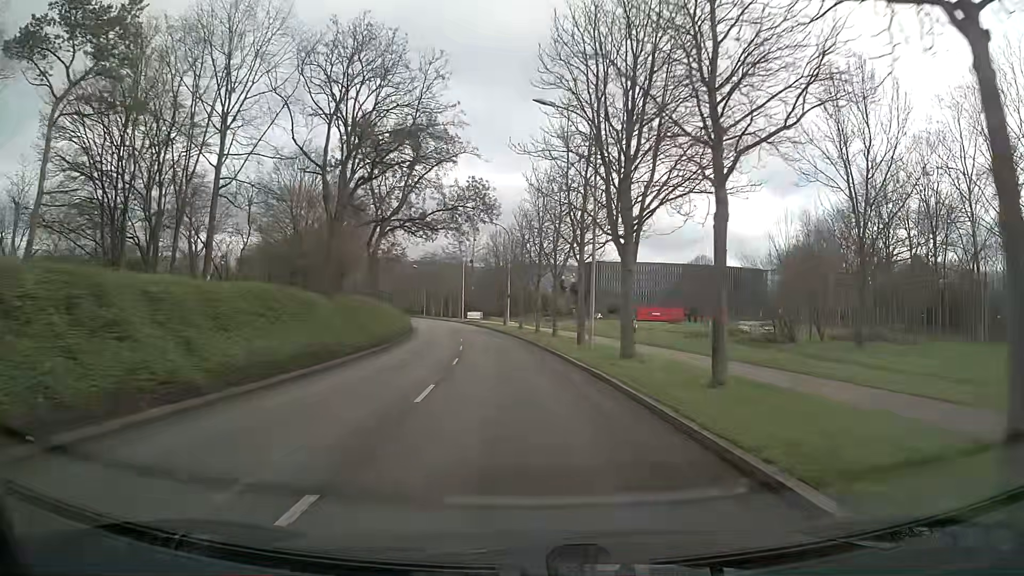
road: tertiary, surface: asphalt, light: Day
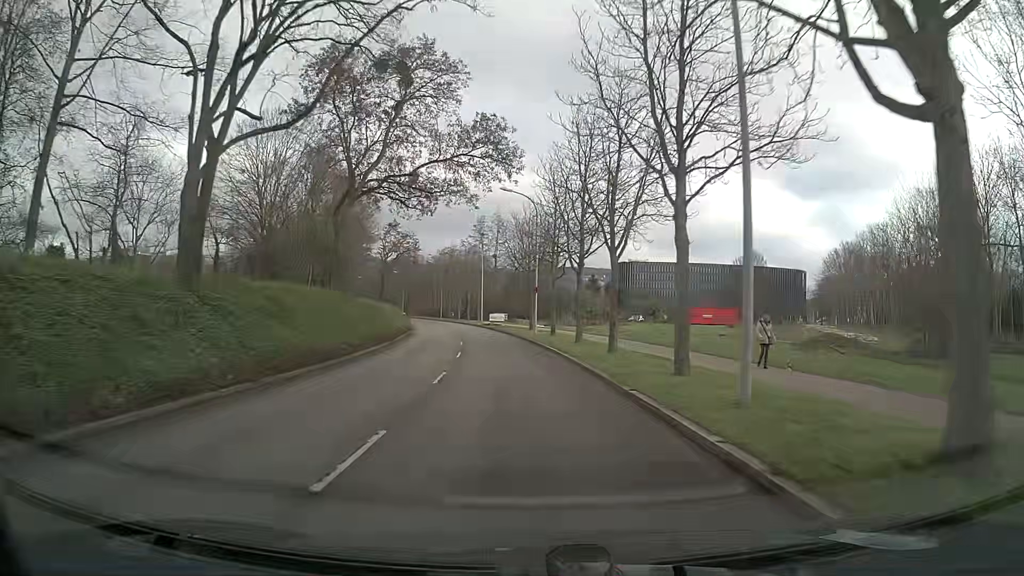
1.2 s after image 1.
(-0.5, +15.0) m; -2°
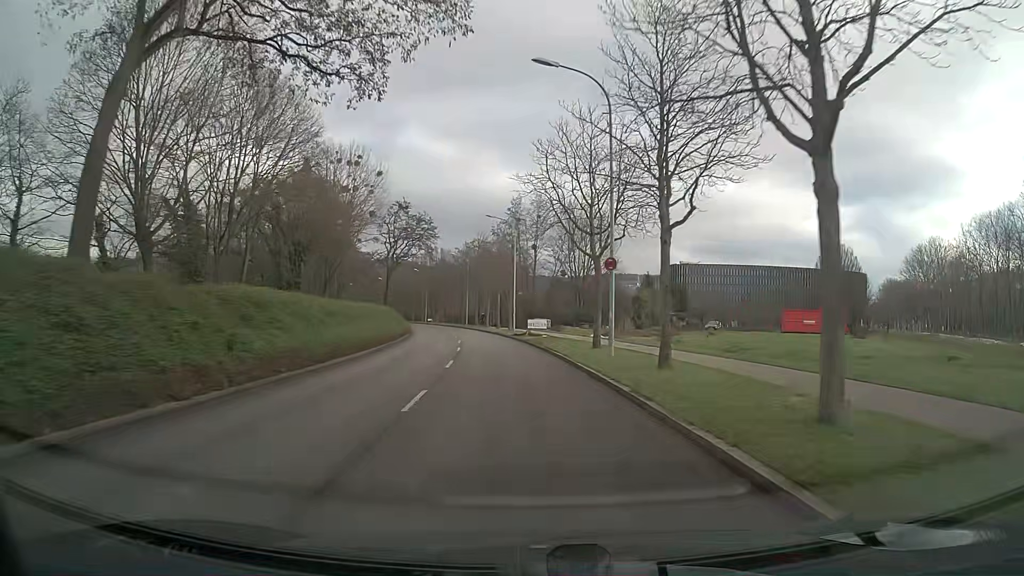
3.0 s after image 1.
(-0.9, +22.4) m; -4°
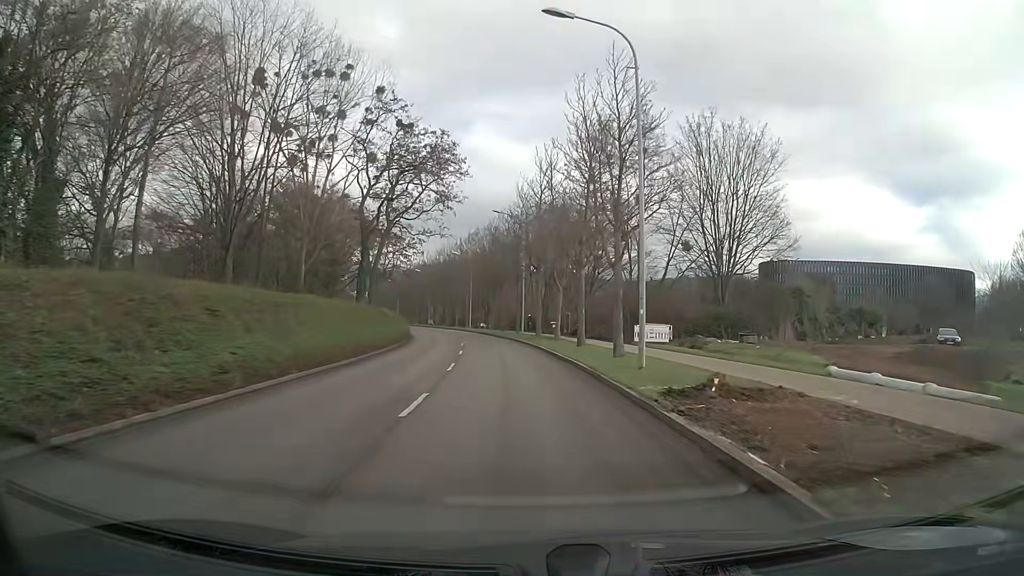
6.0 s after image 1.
(-2.1, +36.4) m; -6°
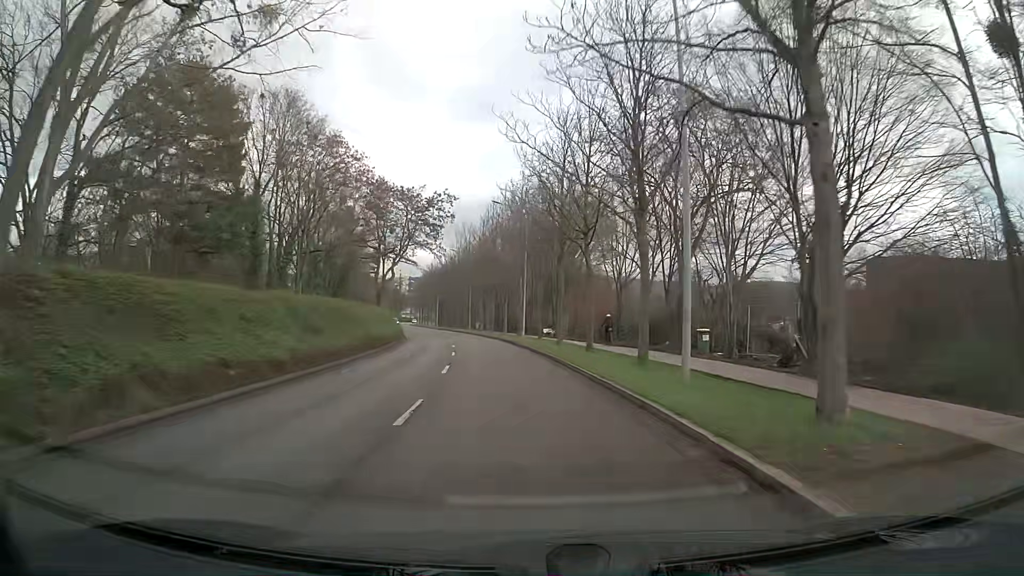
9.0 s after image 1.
(-1.9, +36.8) m; -5°
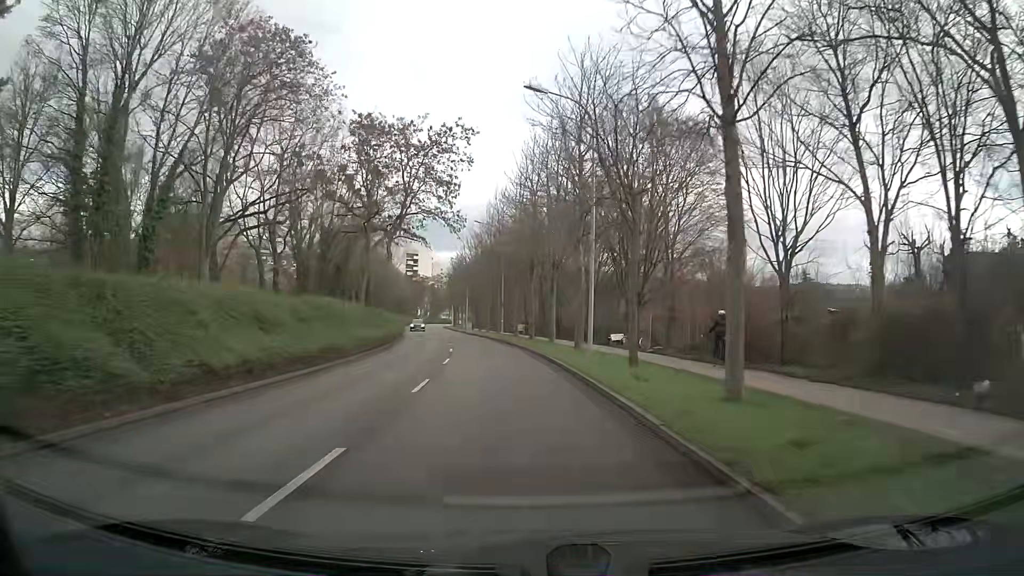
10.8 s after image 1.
(-0.9, +22.7) m; -4°
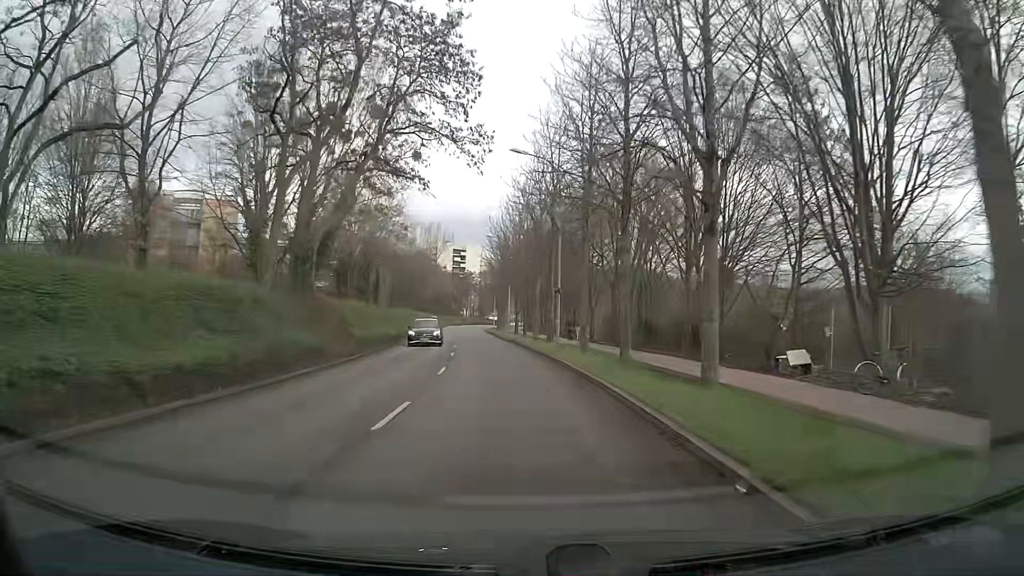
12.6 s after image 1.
(-1.1, +23.0) m; -5°
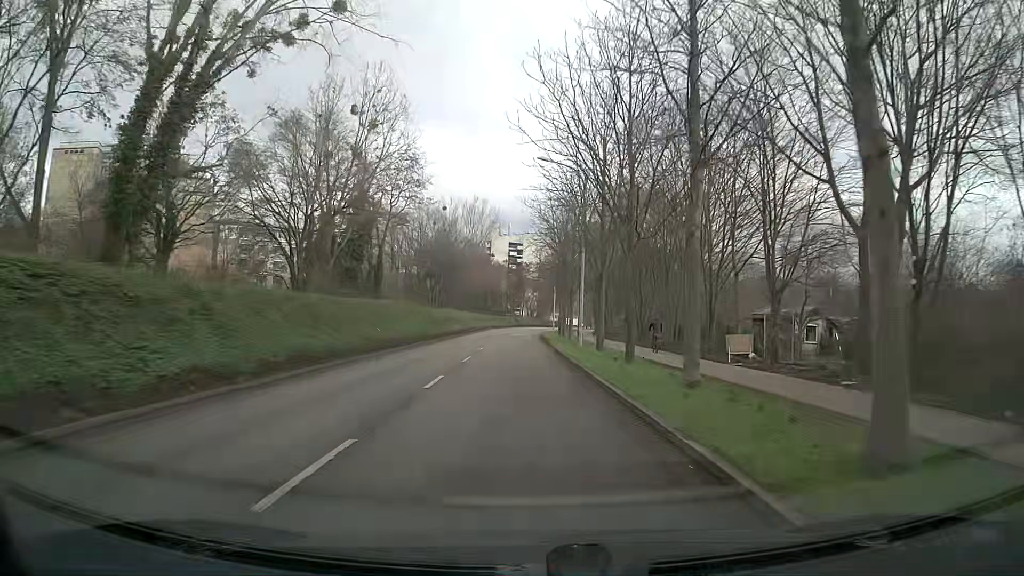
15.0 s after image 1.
(-1.5, +30.9) m; -6°
(0, +10) (0, +20) (0, +30) (0, +40) (0, +50) (0, +60) (0, +70) (+1, +80) (+1, +90) (+2, +100) m
